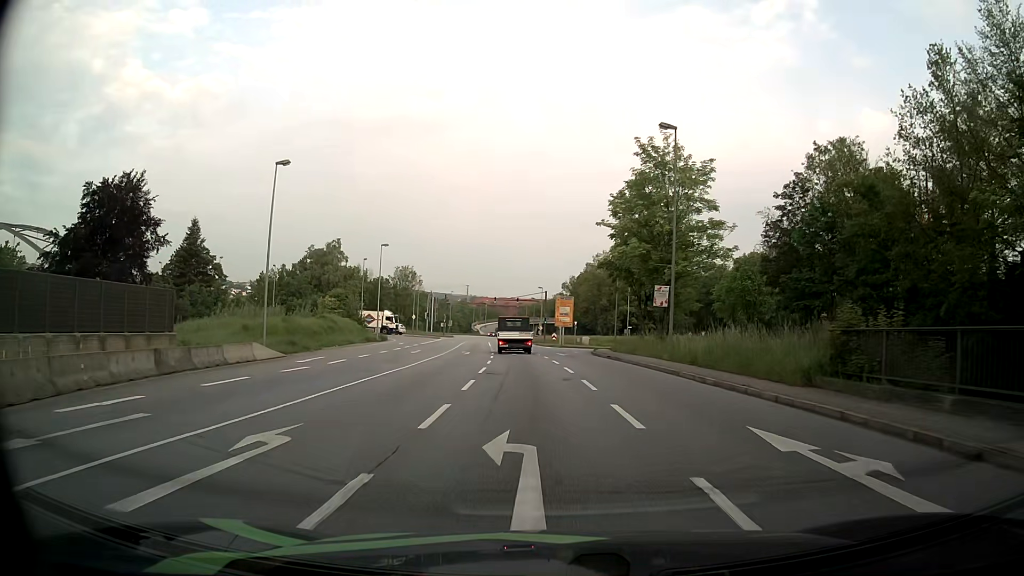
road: primary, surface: asphalt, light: Day
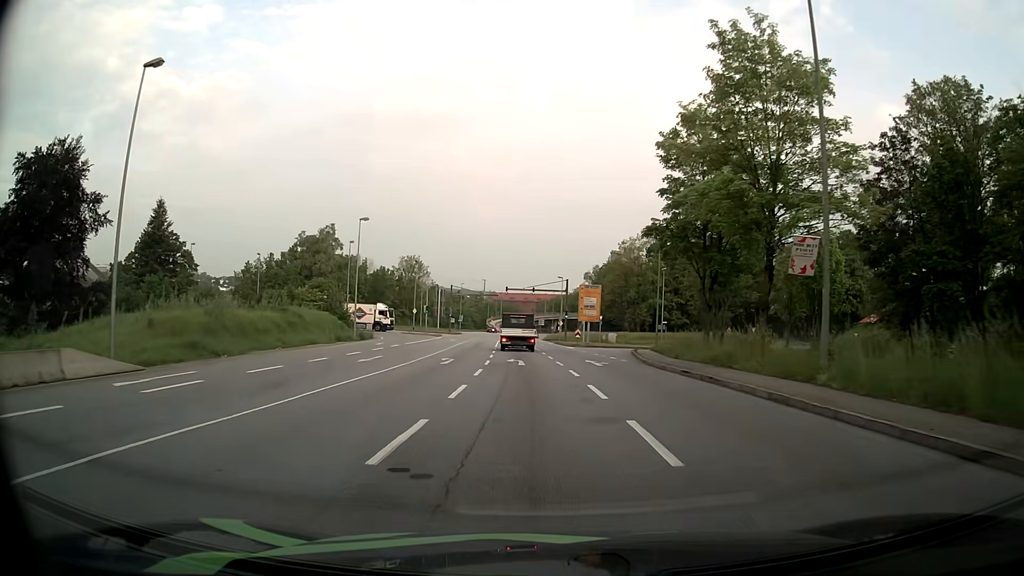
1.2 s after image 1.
(-0.3, +14.9) m; -1°
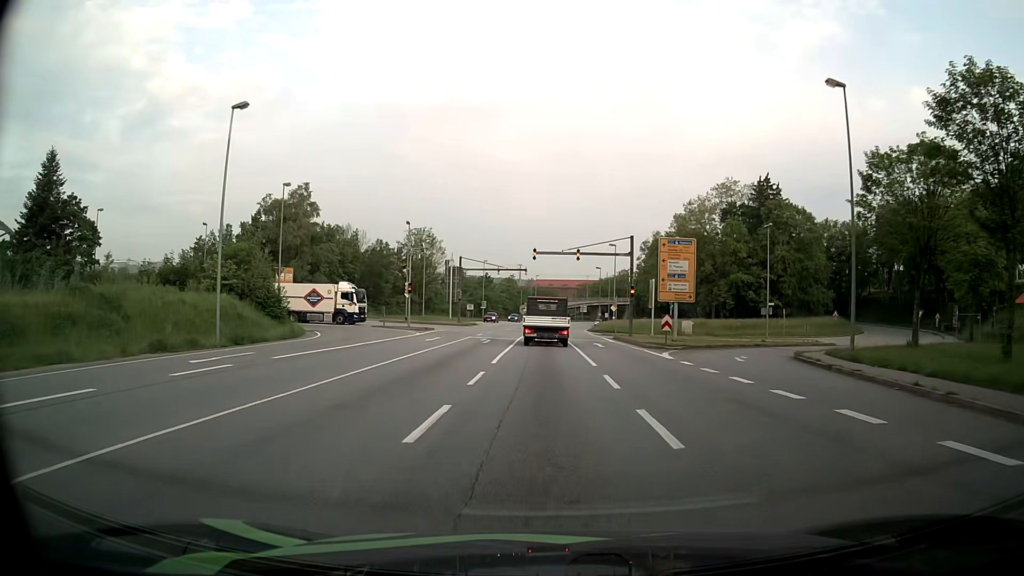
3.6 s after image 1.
(-1.1, +29.3) m; -4°
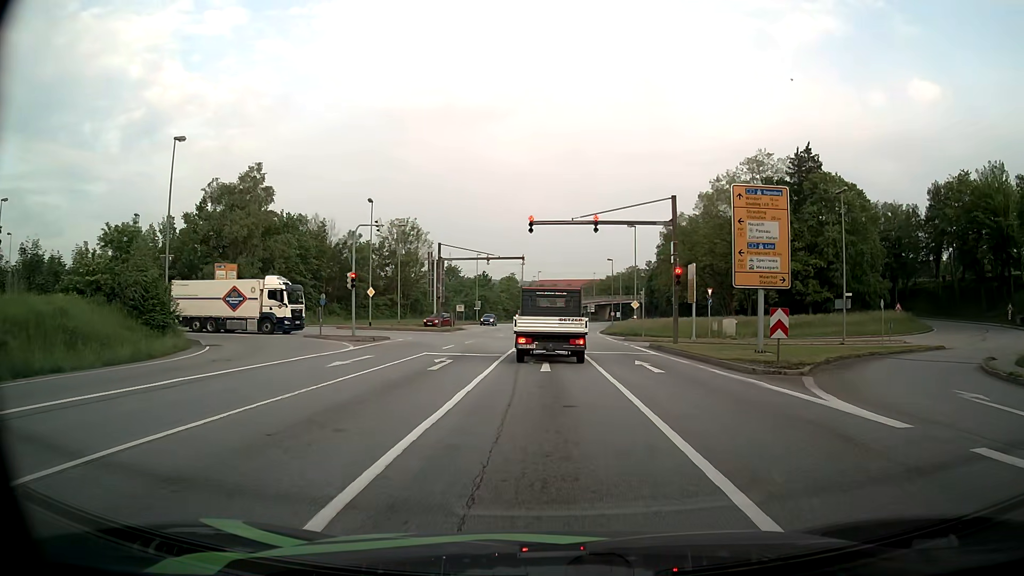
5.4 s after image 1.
(+0.1, +15.1) m; 0°
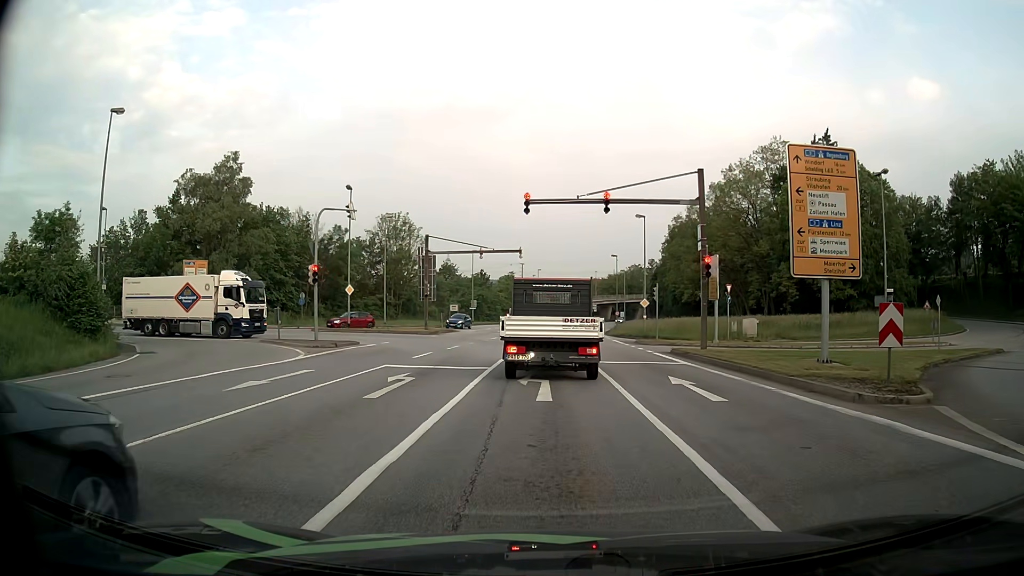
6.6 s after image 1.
(0.0, +5.7) m; 0°
